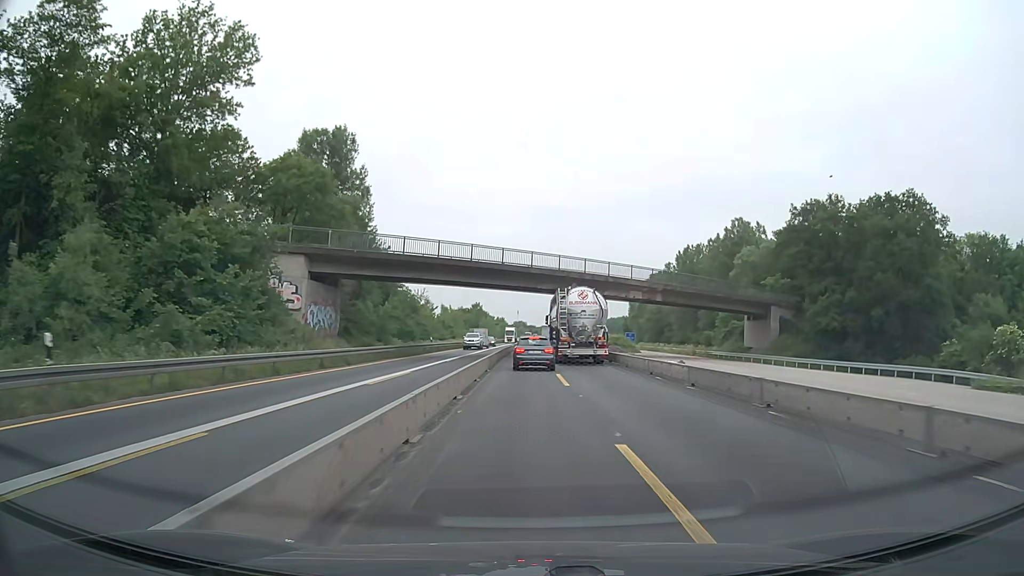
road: motorway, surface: asphalt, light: Day
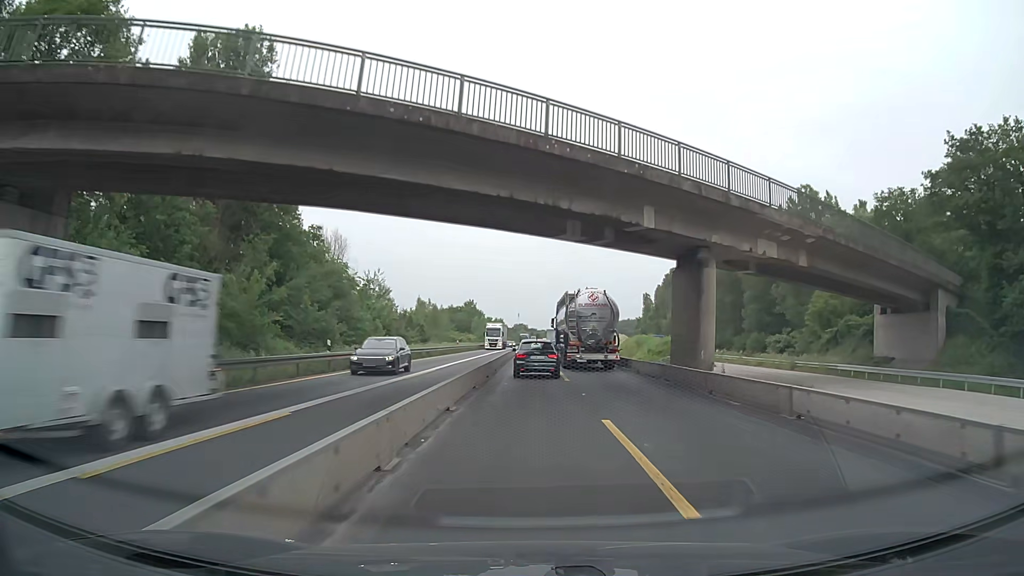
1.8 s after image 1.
(0.0, +31.6) m; 0°
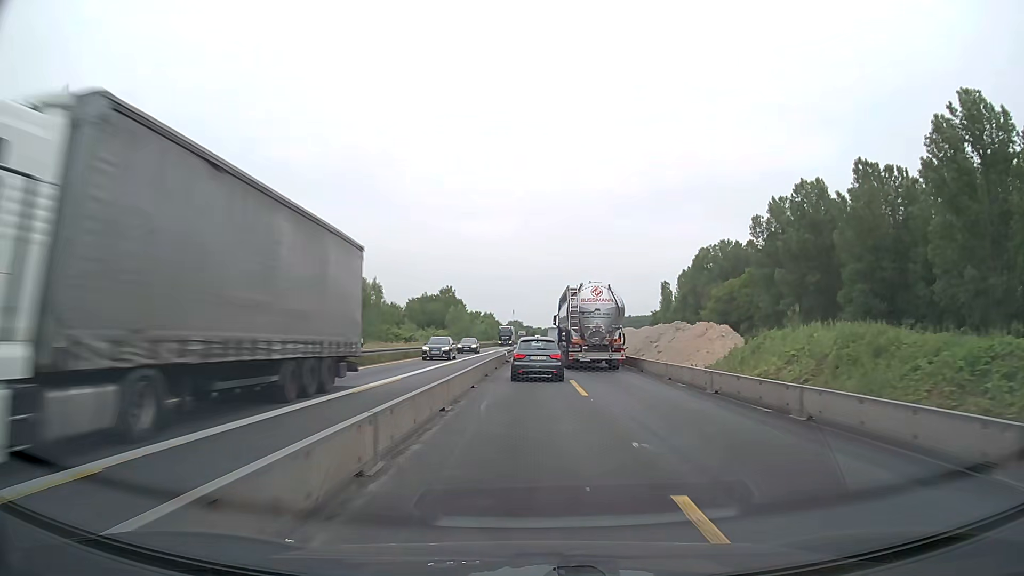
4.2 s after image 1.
(+0.4, +42.7) m; +1°
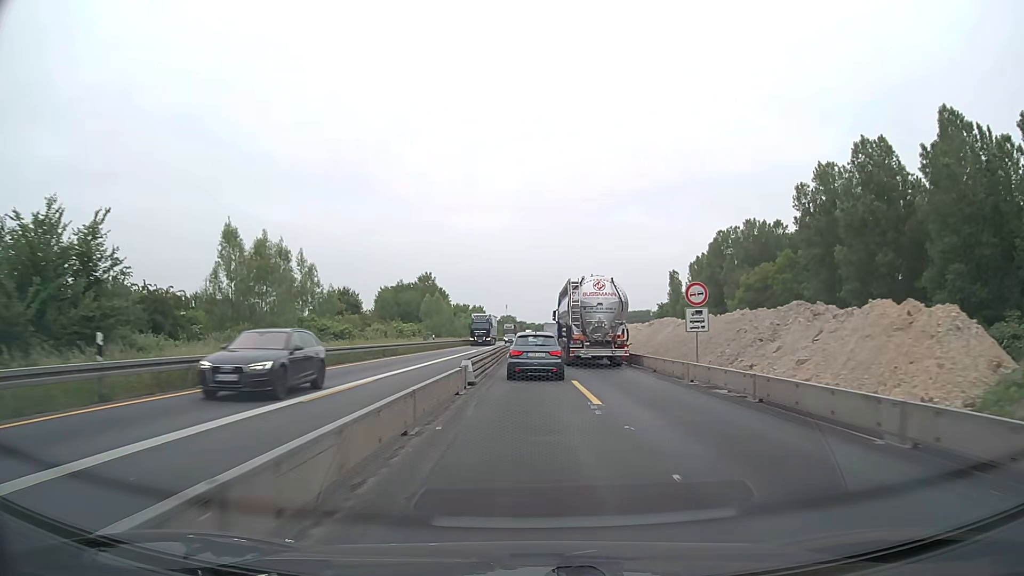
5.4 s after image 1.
(+0.1, +21.6) m; 0°
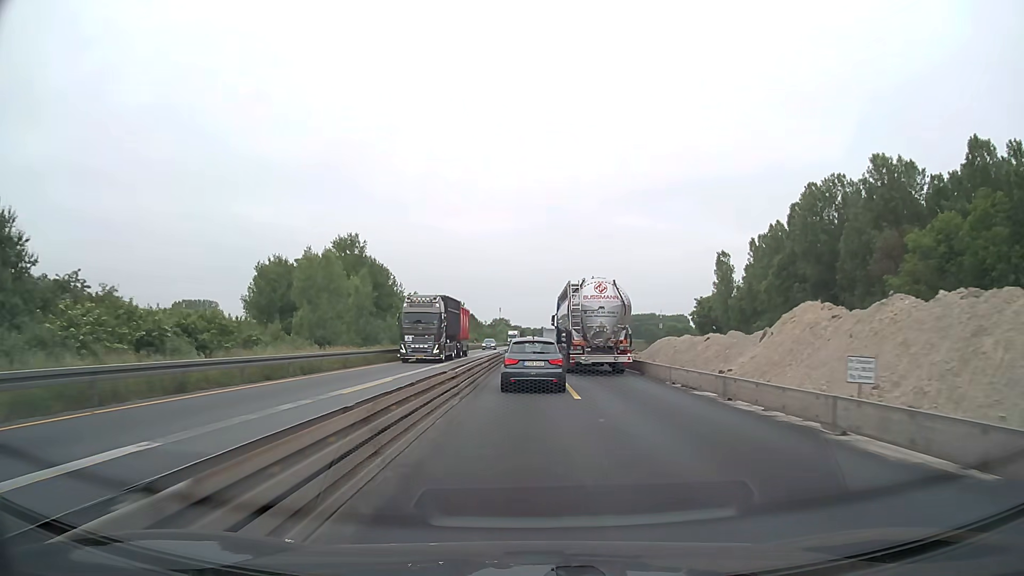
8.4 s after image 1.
(+0.3, +52.4) m; 0°
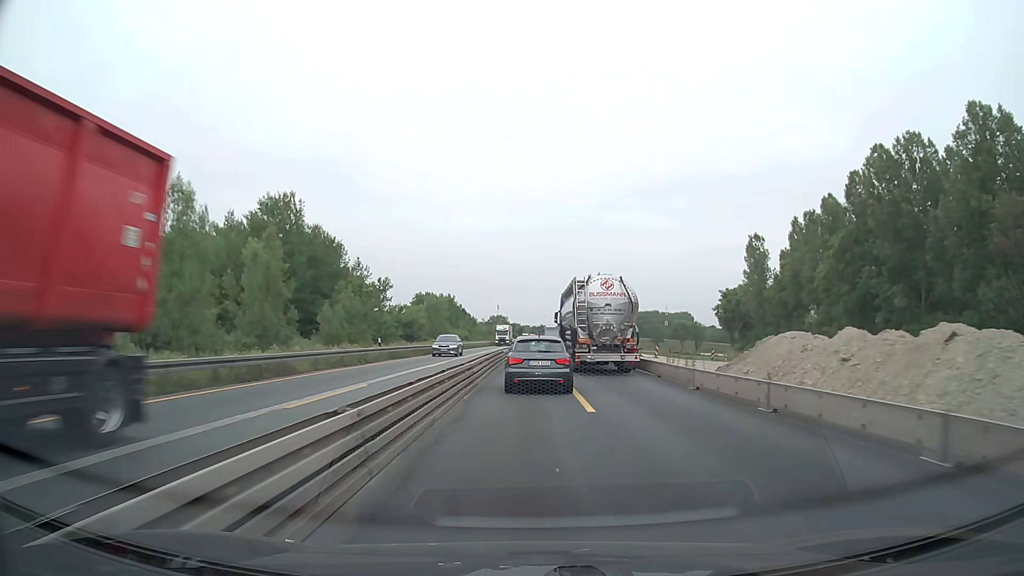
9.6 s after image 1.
(0.0, +21.1) m; 0°
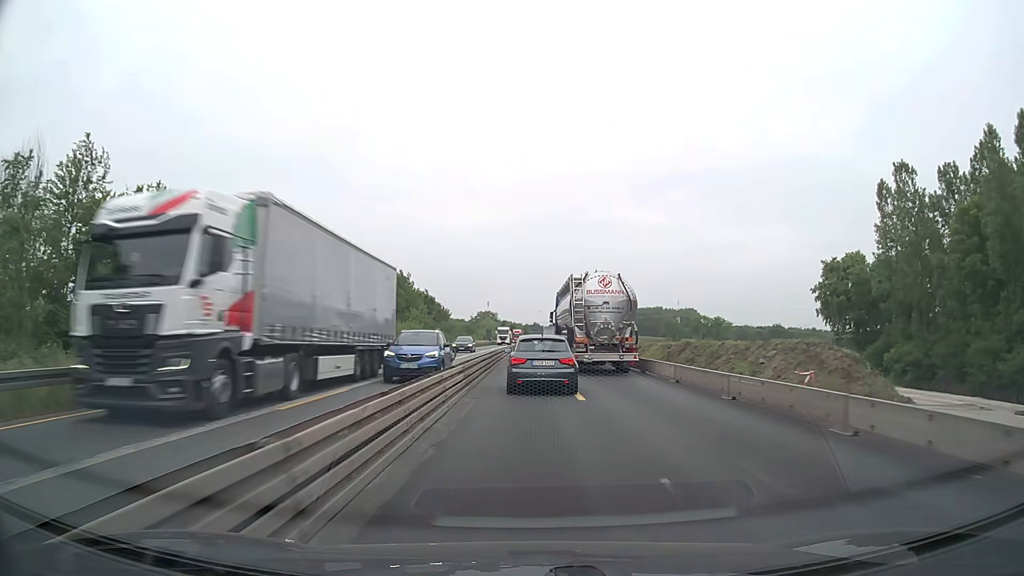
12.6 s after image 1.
(+0.2, +51.6) m; 0°
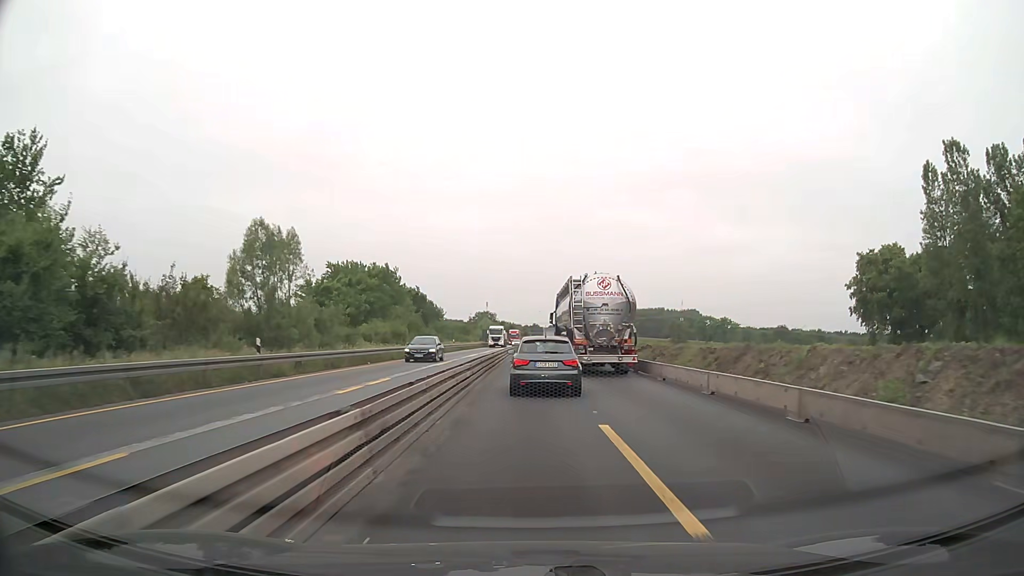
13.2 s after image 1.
(0.0, +10.2) m; 0°
(0, +10) (0, +20) (0, +30) (0, +40) (0, +50) (0, +60) (+1, +70) (+1, +80) (+1, +90) (+1, +100) m
